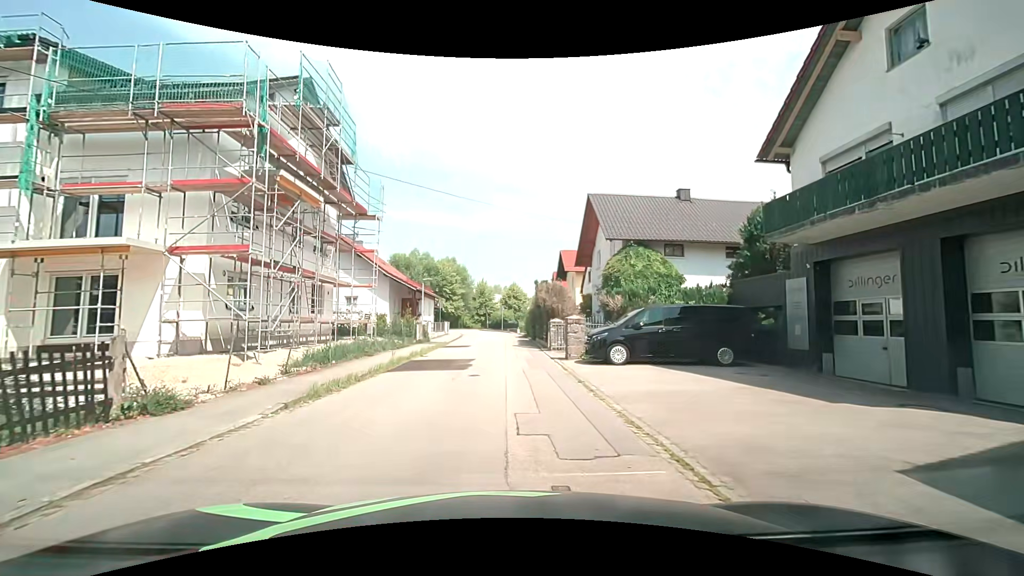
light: Day
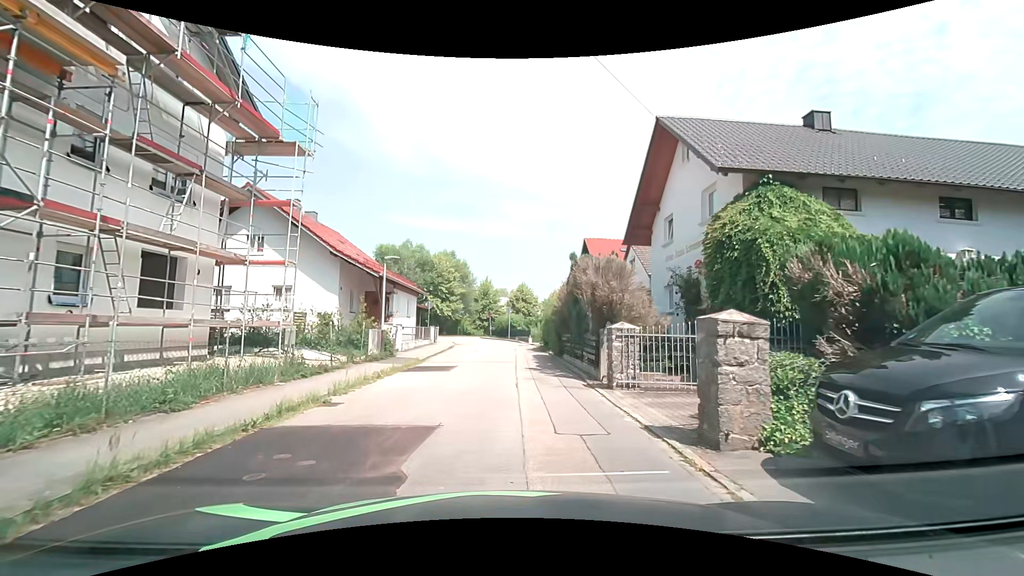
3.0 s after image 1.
(-0.2, +12.0) m; -1°
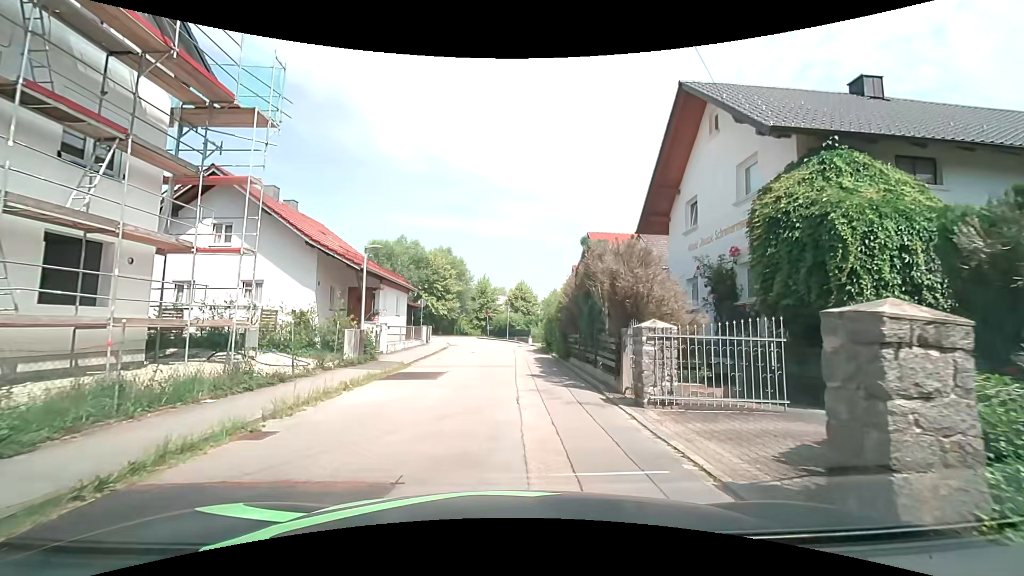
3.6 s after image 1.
(0.0, +2.6) m; 0°
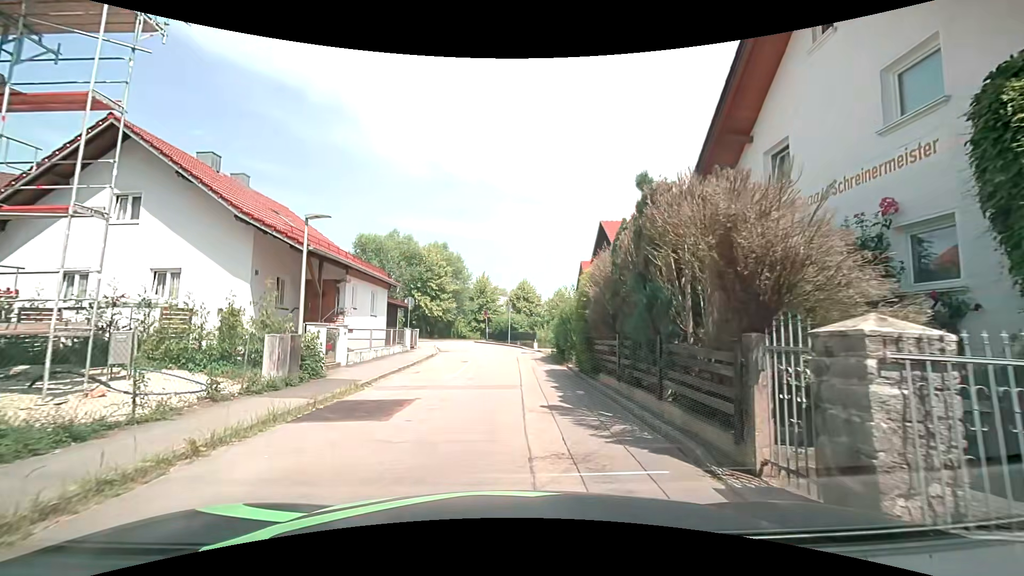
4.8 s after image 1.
(0.0, +5.3) m; +1°
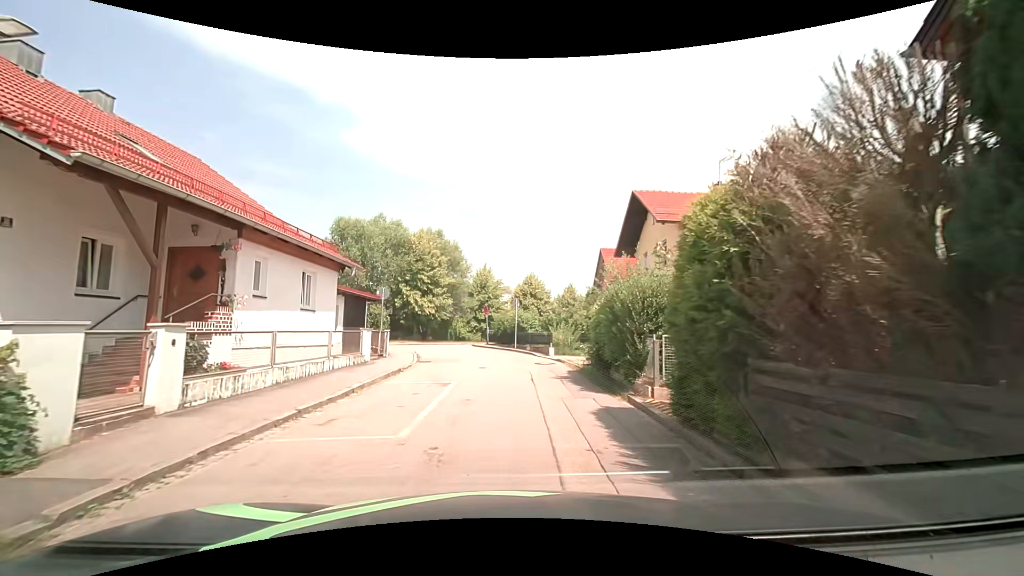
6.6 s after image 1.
(-0.2, +8.1) m; 0°
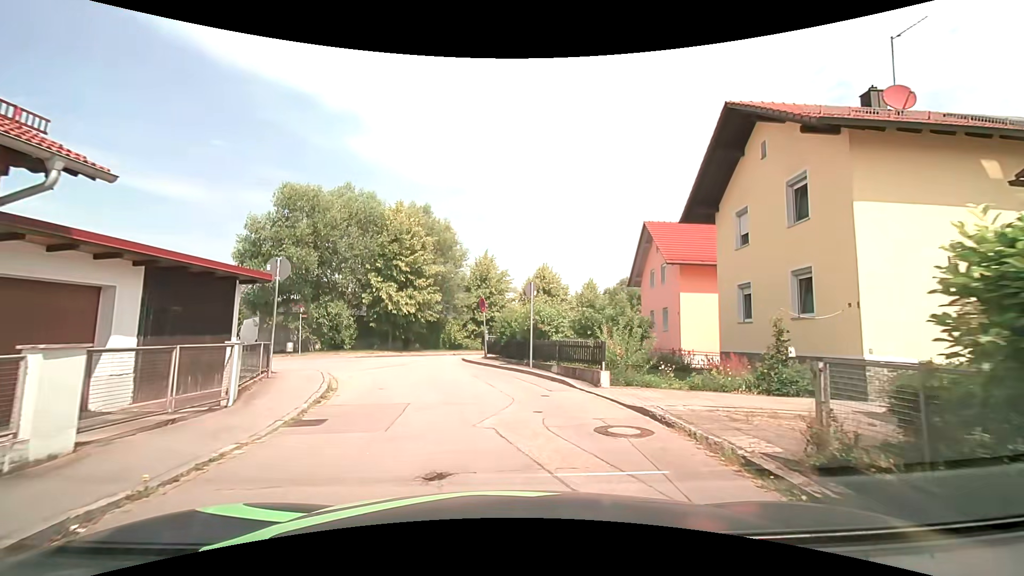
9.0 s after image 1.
(-0.3, +11.5) m; -1°
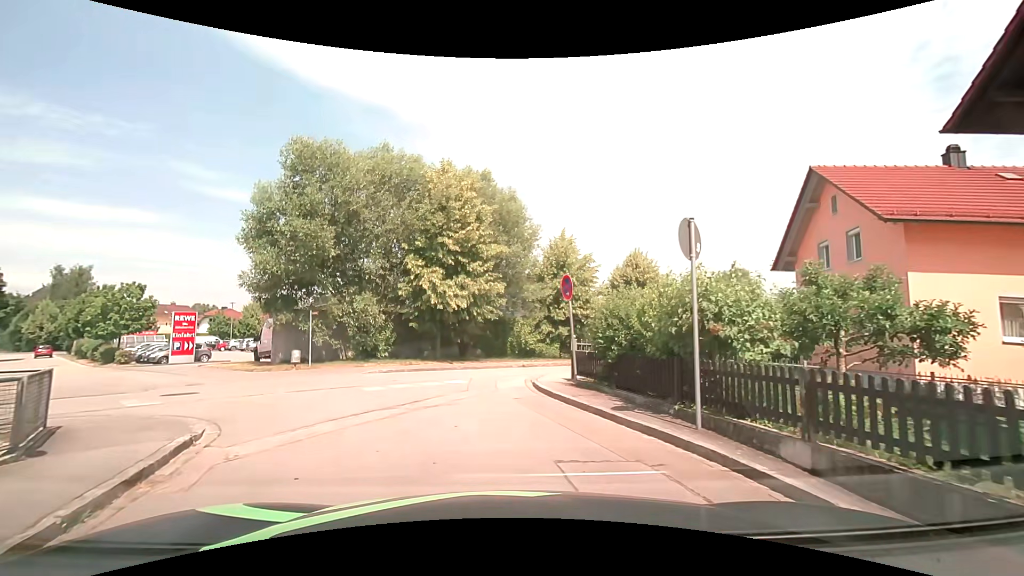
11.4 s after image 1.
(-0.5, +9.1) m; -10°
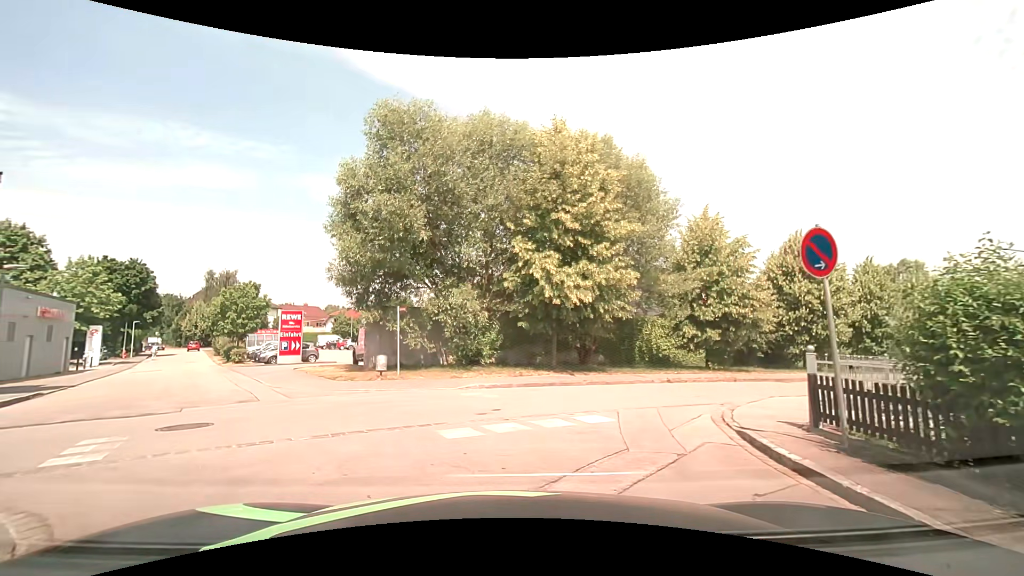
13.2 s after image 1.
(-0.4, +5.1) m; -12°
